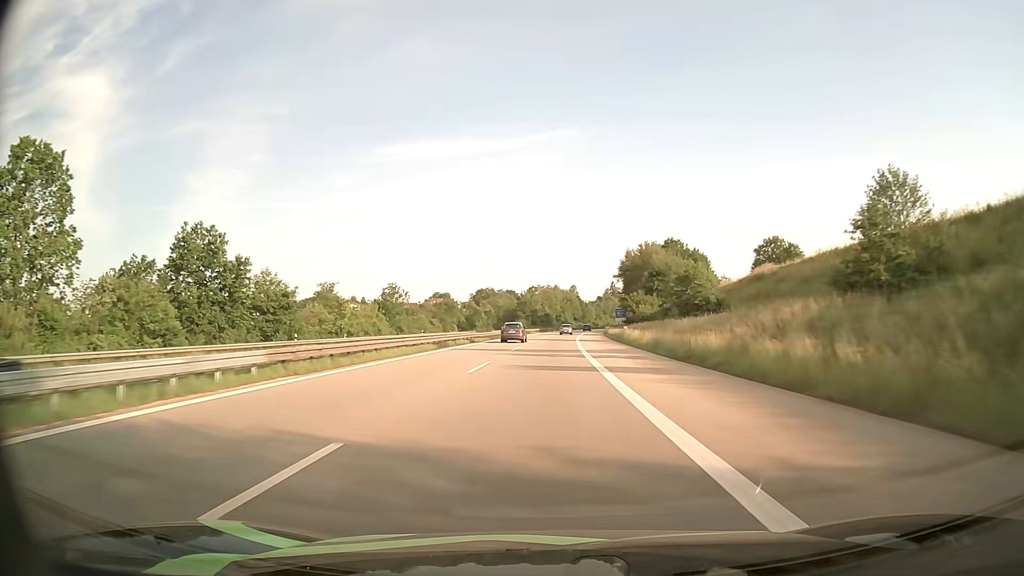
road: motorway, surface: asphalt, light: Day
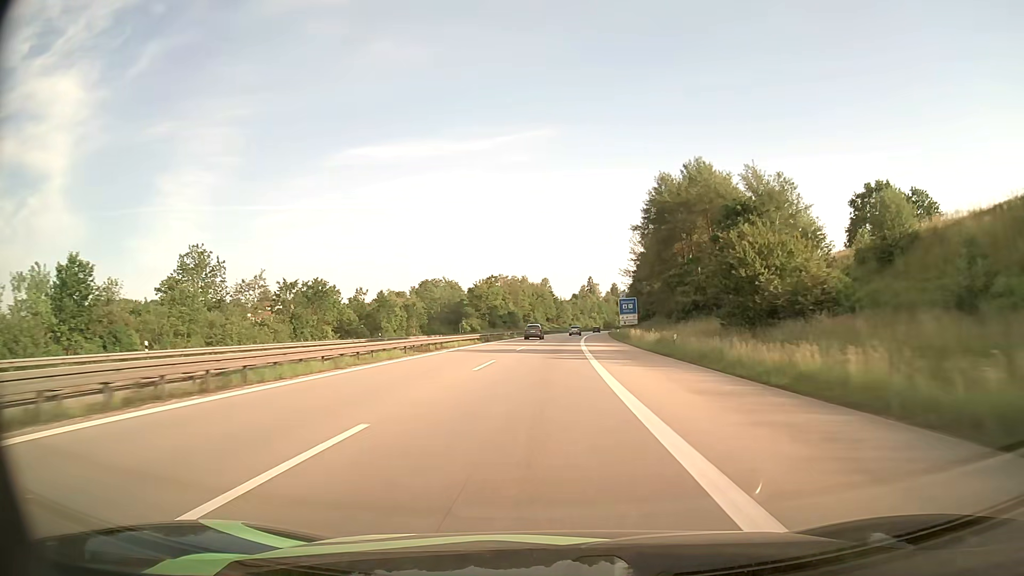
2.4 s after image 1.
(+1.6, +70.5) m; +3°
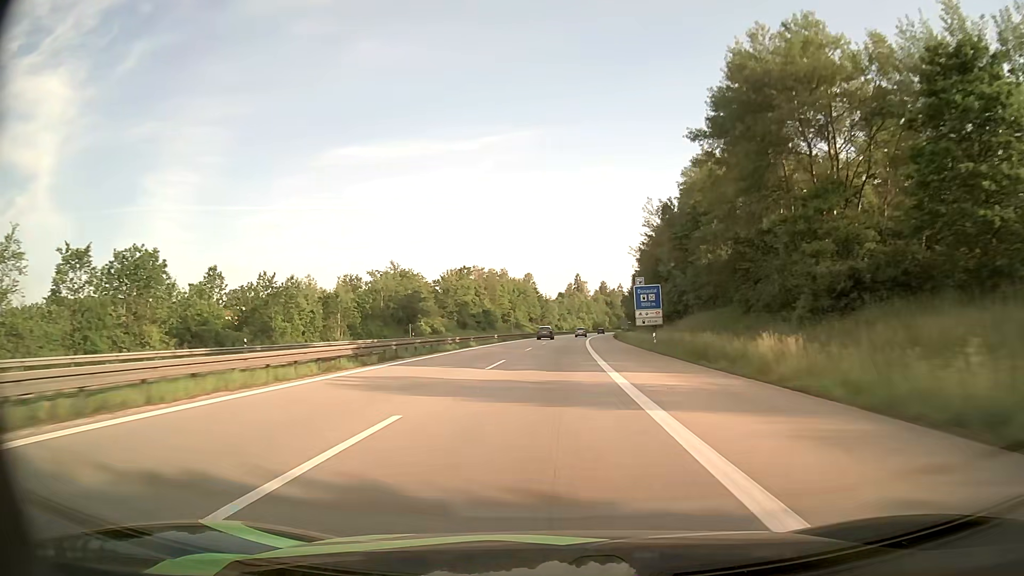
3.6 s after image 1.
(+0.4, +35.0) m; +1°
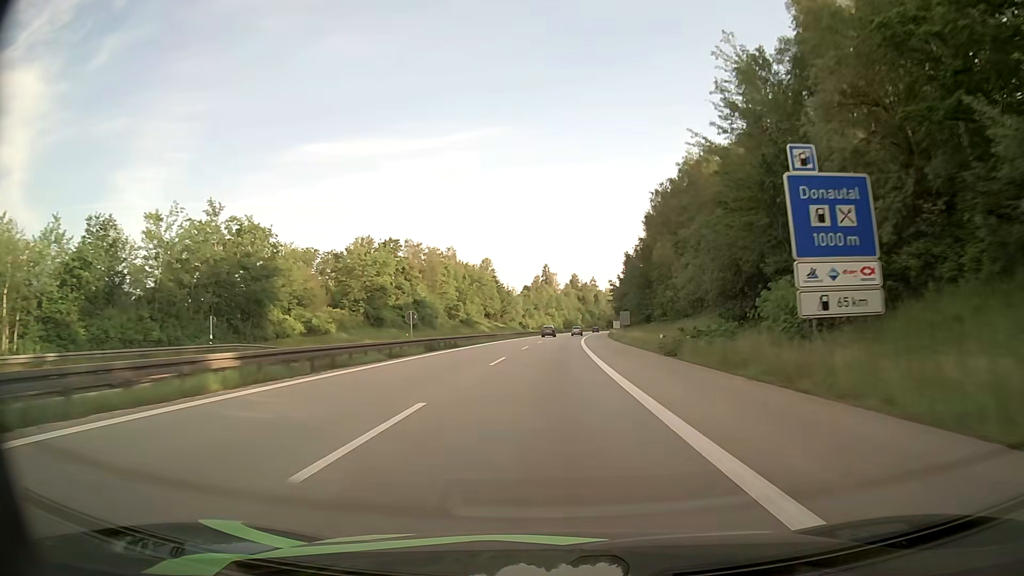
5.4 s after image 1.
(+1.2, +52.4) m; +3°
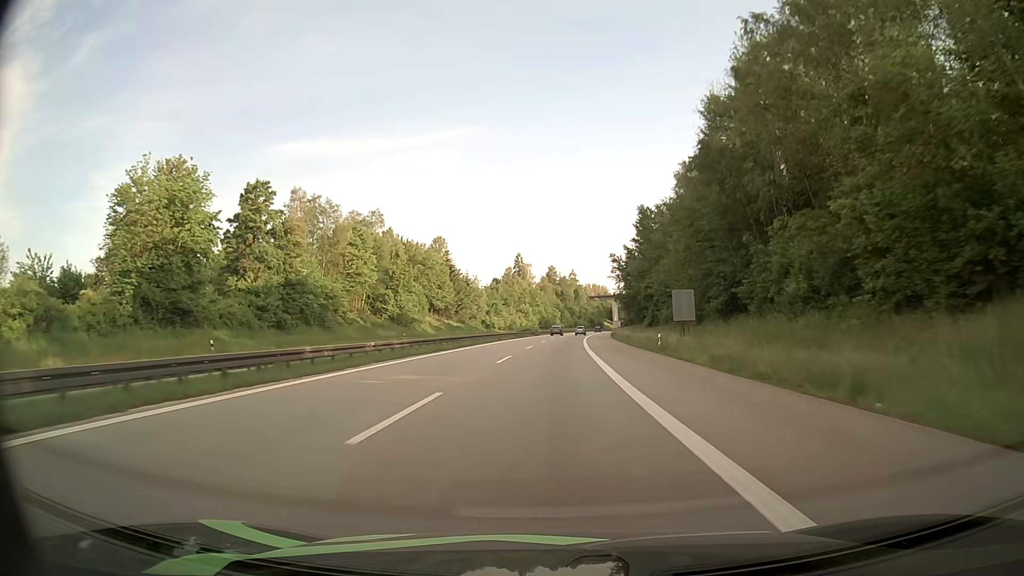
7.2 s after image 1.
(+1.1, +52.1) m; +2°
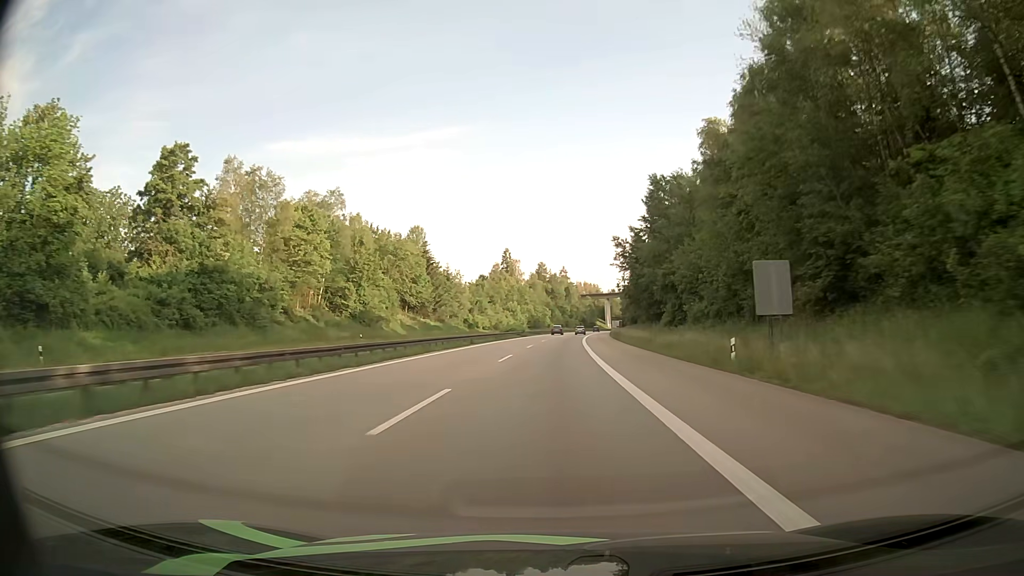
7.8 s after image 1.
(+0.1, +17.4) m; +1°
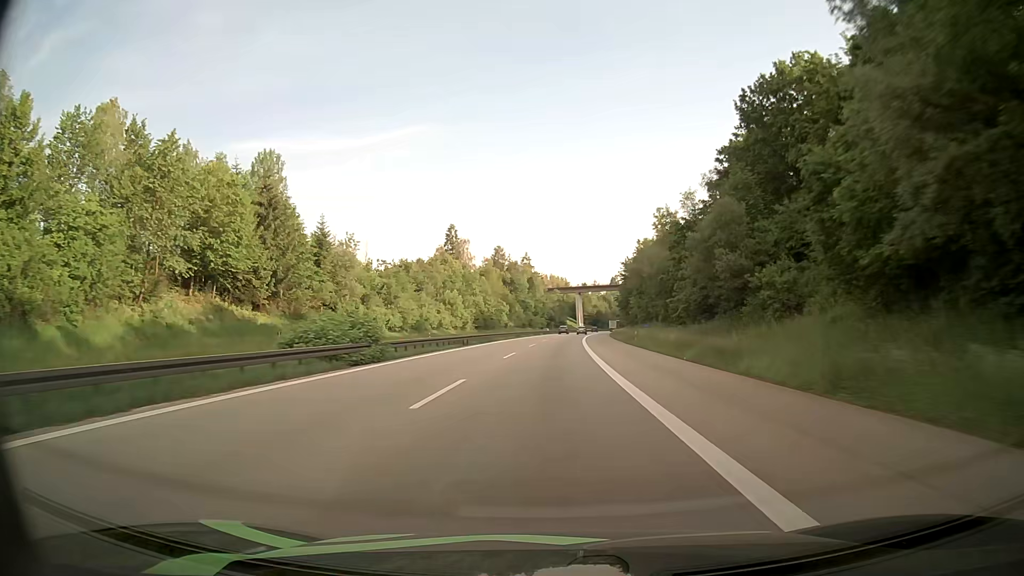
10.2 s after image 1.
(+1.9, +69.6) m; +3°
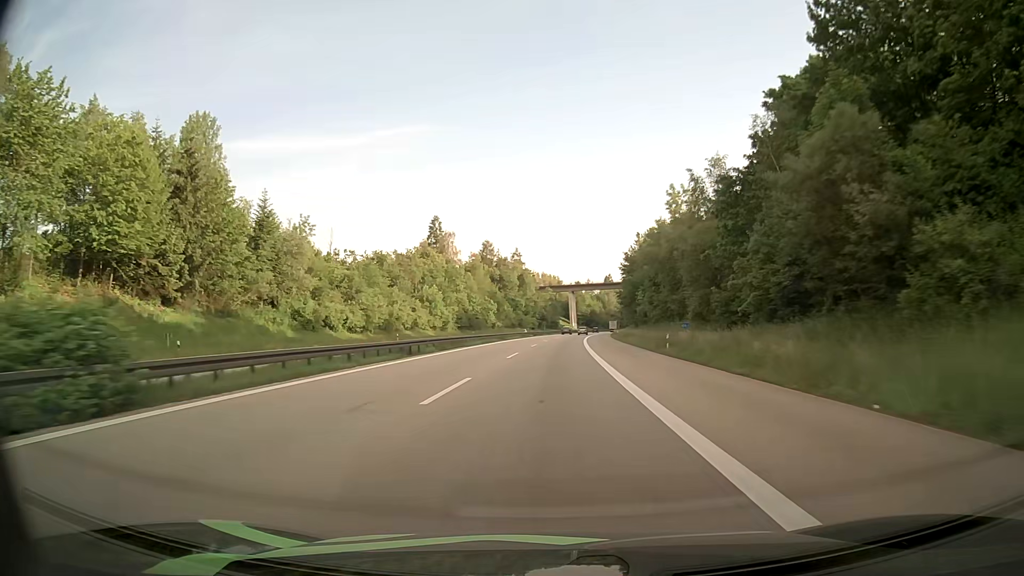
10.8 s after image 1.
(+0.1, +17.4) m; +1°
(0, +10) (0, +20) (0, +30) (+1, +40) (+1, +50) (+2, +60) (+2, +70) (+3, +80) (+3, +90) (+4, +100) m
